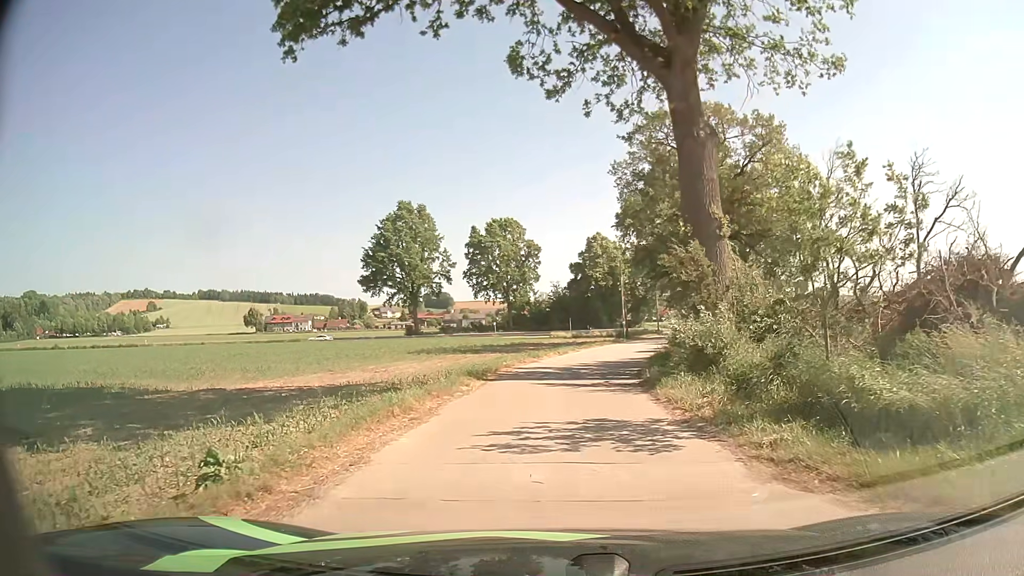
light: Day
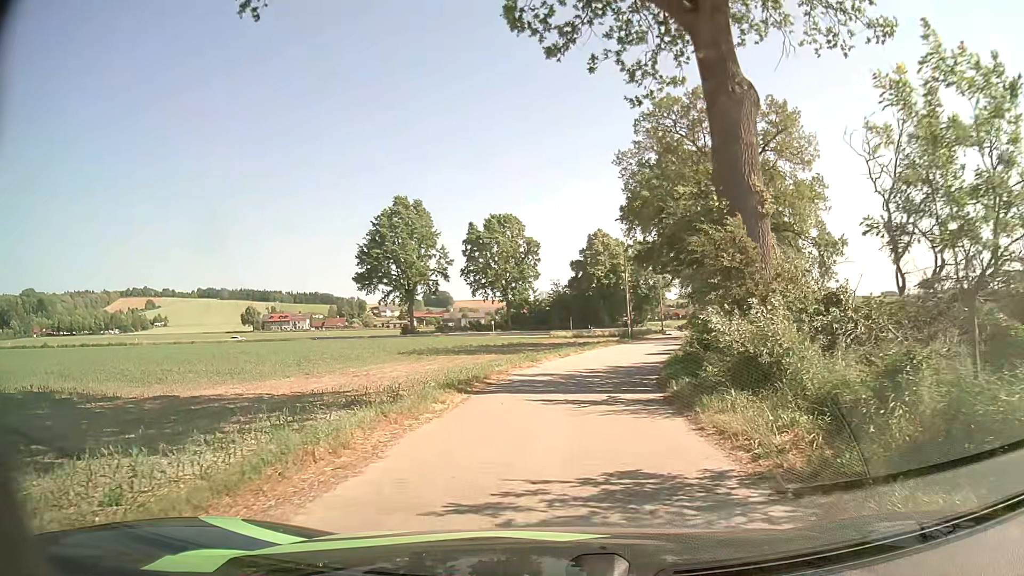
(0.0, +3.5) m; 0°
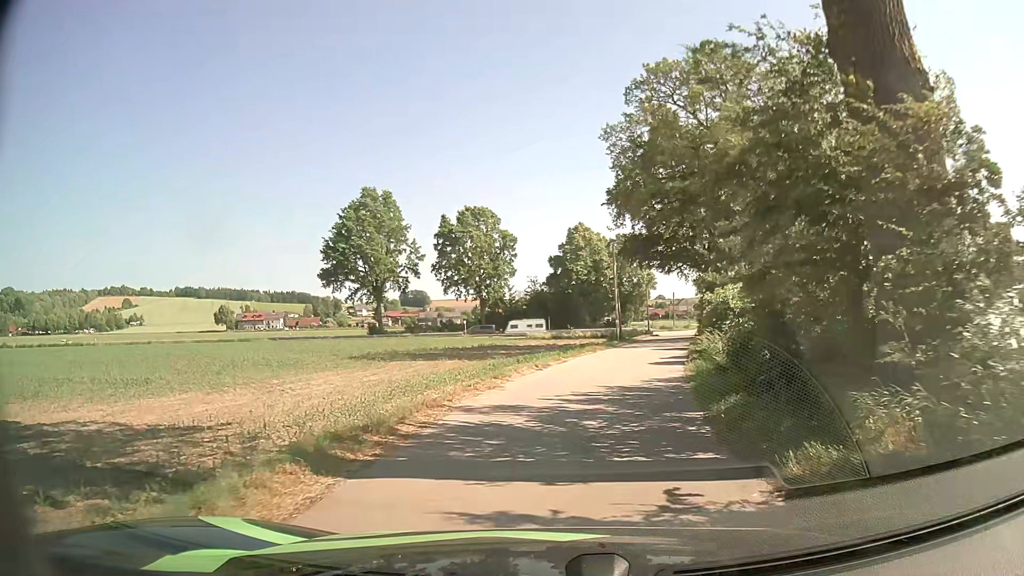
(0.0, +7.4) m; +2°
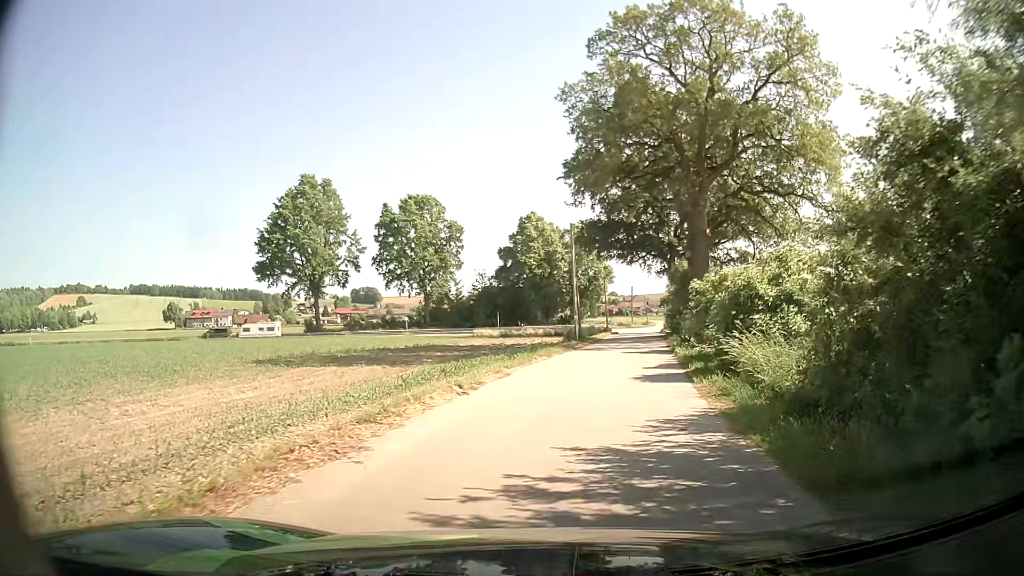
(+0.2, +7.9) m; +5°
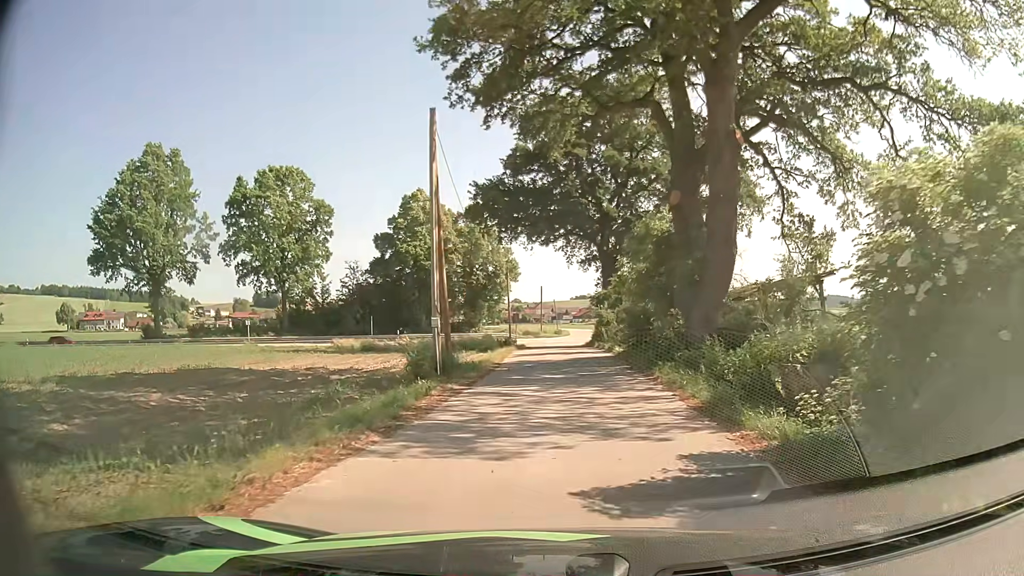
(+1.2, +21.6) m; +7°
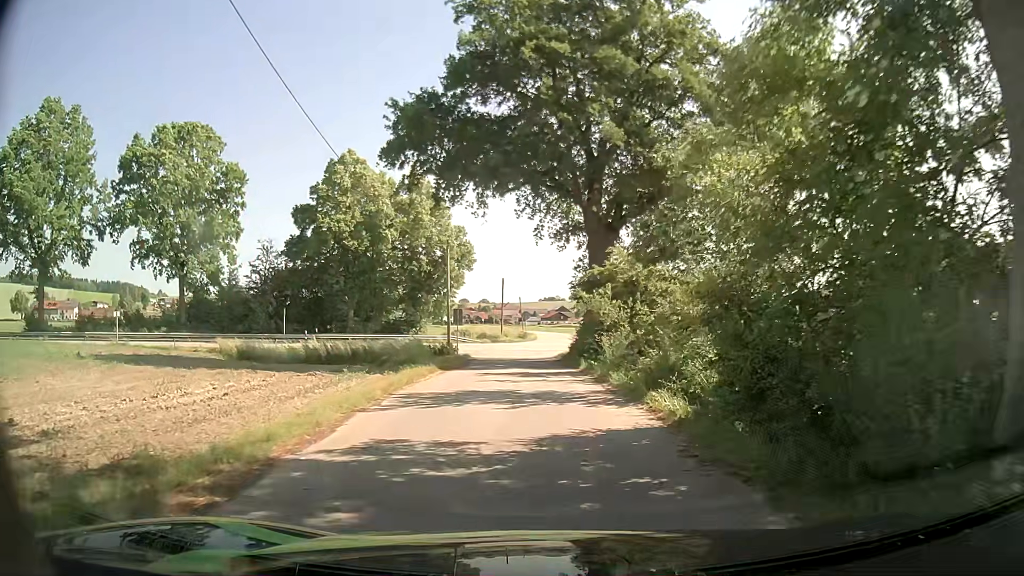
(+0.6, +17.6) m; +3°
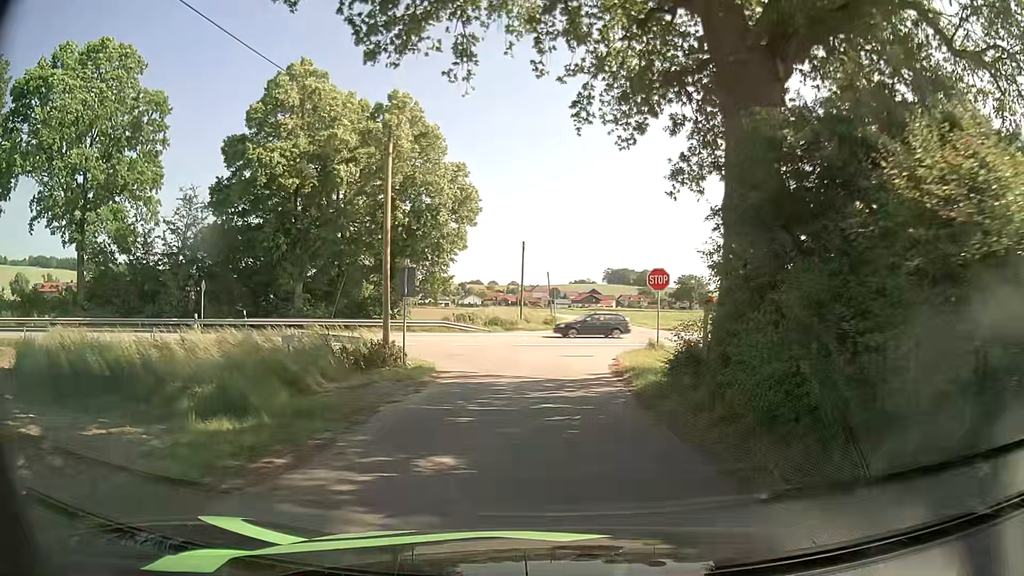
(-0.7, +20.0) m; -3°
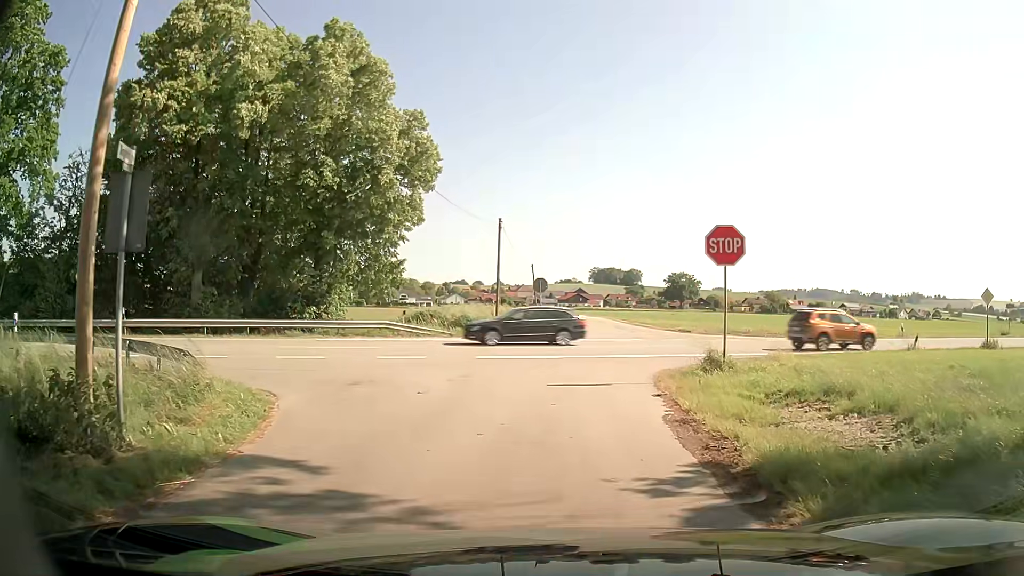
(0.0, +11.6) m; +1°
(0, +10) (0, +20) (-9, +24) (-18, +23) (-28, +21) (-38, +18) (-47, +15) (-57, +11) (-66, +8) (-75, +5) m
